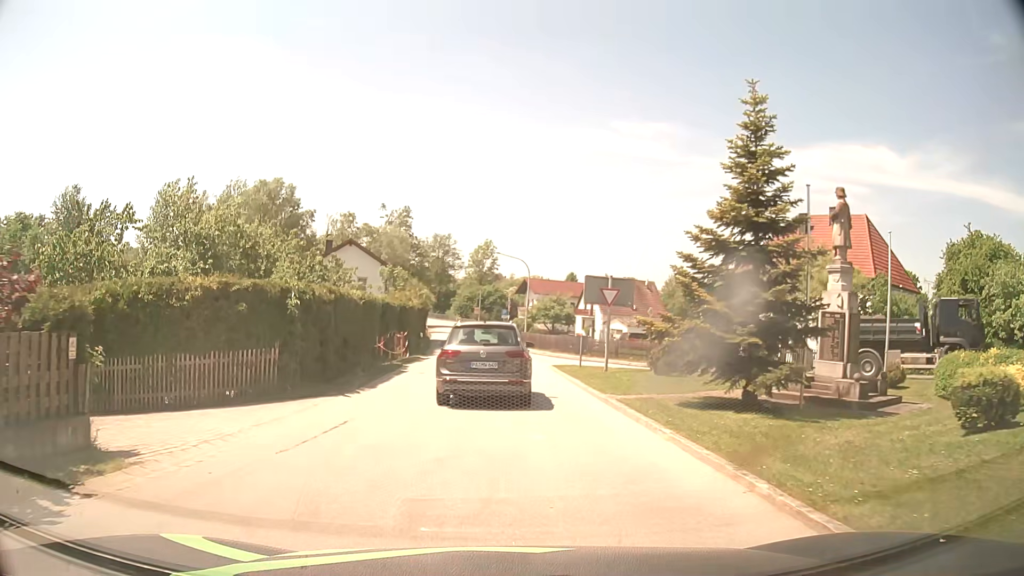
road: tertiary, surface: asphalt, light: Day
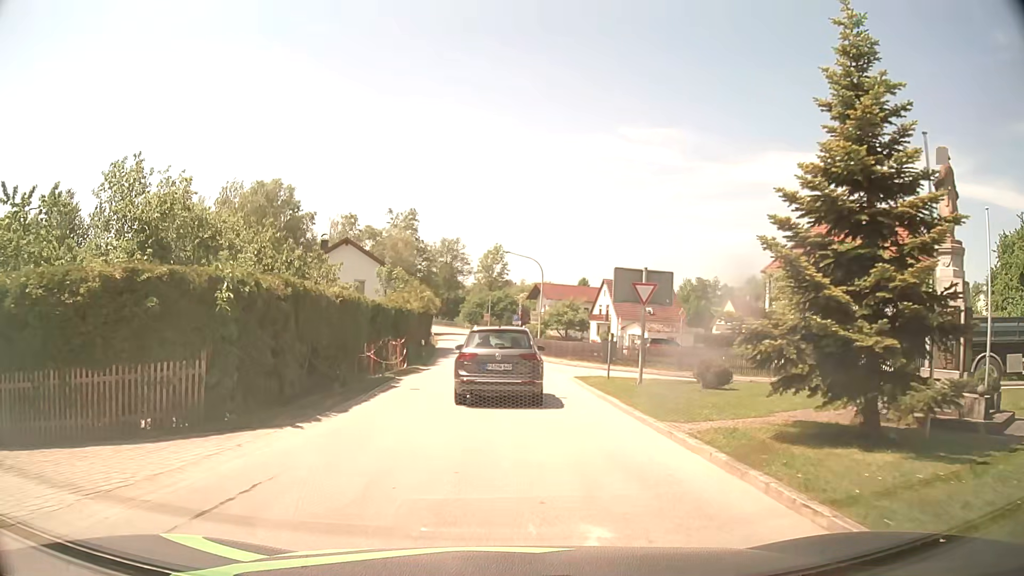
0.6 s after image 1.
(-0.1, +4.7) m; -1°
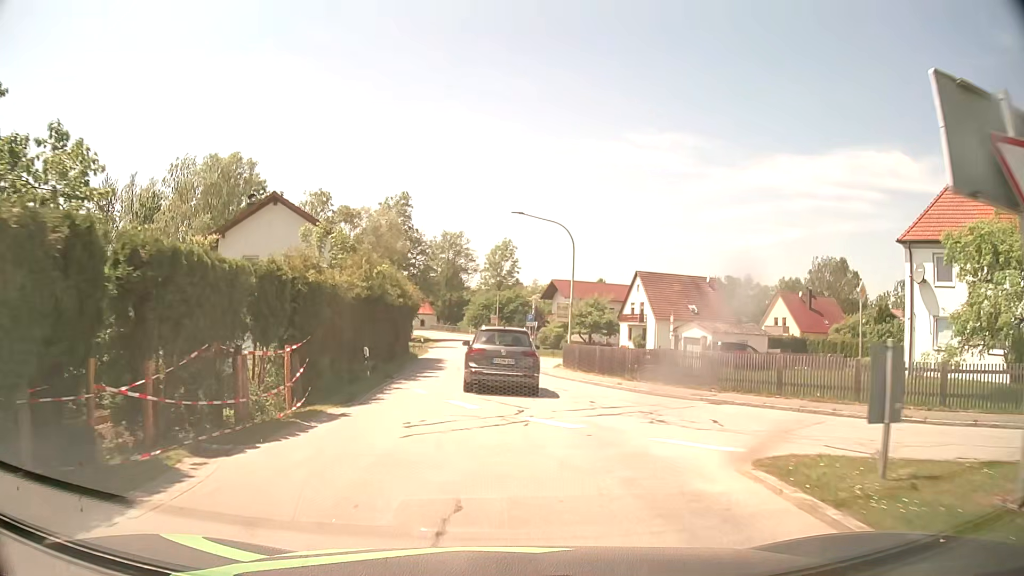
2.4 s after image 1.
(-0.3, +16.9) m; -1°
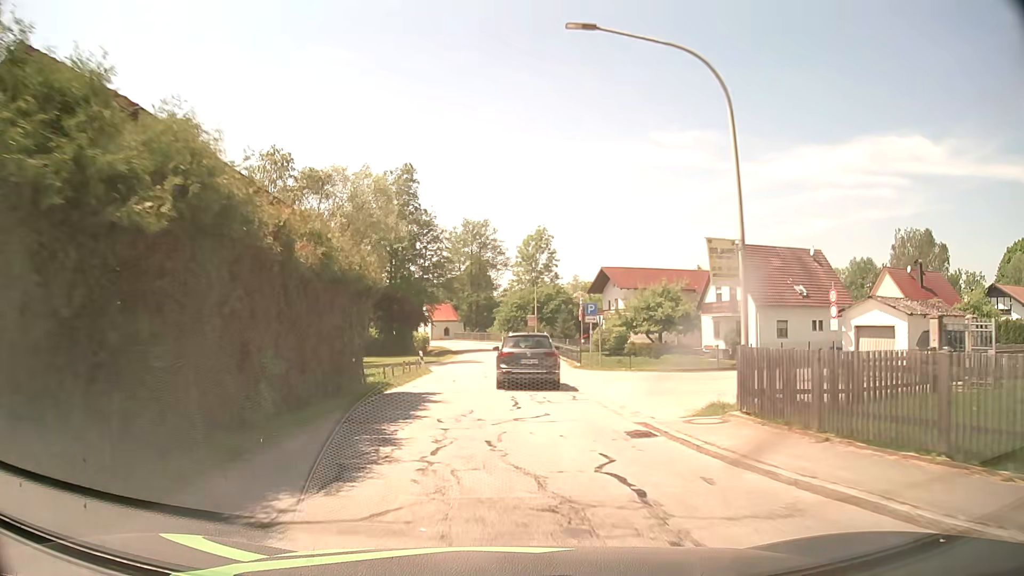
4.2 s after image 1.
(-0.5, +20.3) m; -3°
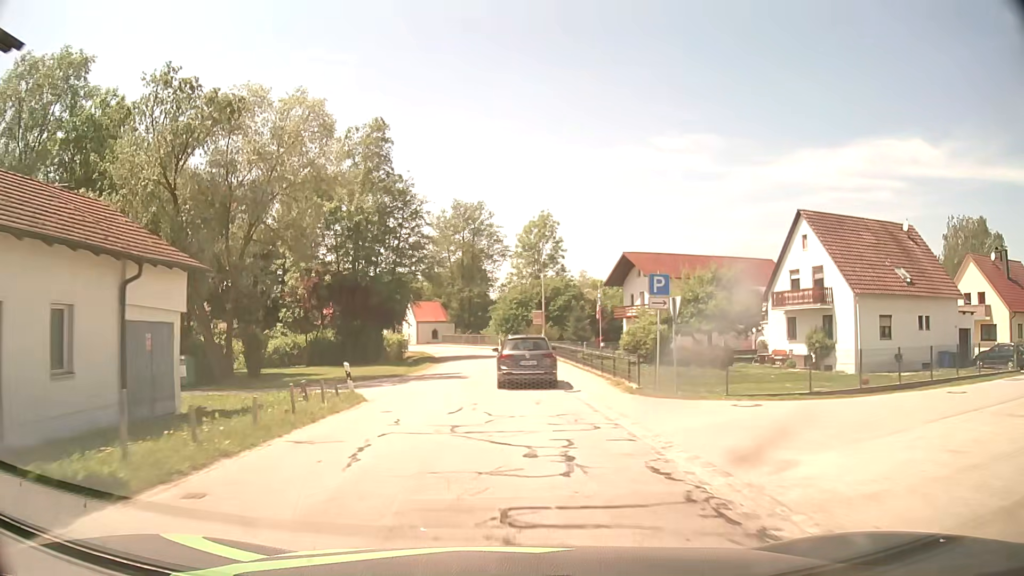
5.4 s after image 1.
(-0.1, +15.6) m; 0°
